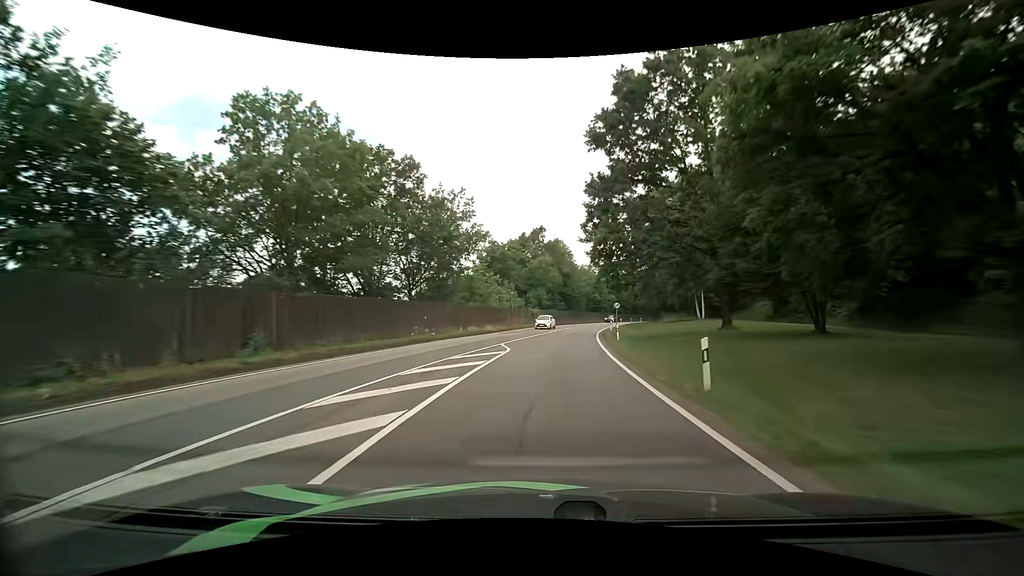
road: primary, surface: asphalt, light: Day
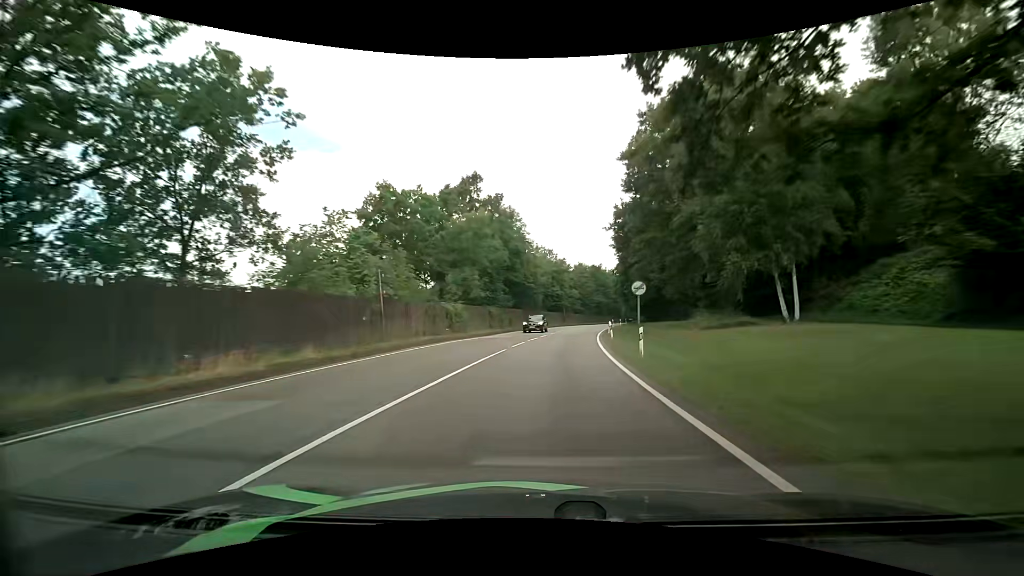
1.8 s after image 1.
(+1.8, +32.2) m; +6°
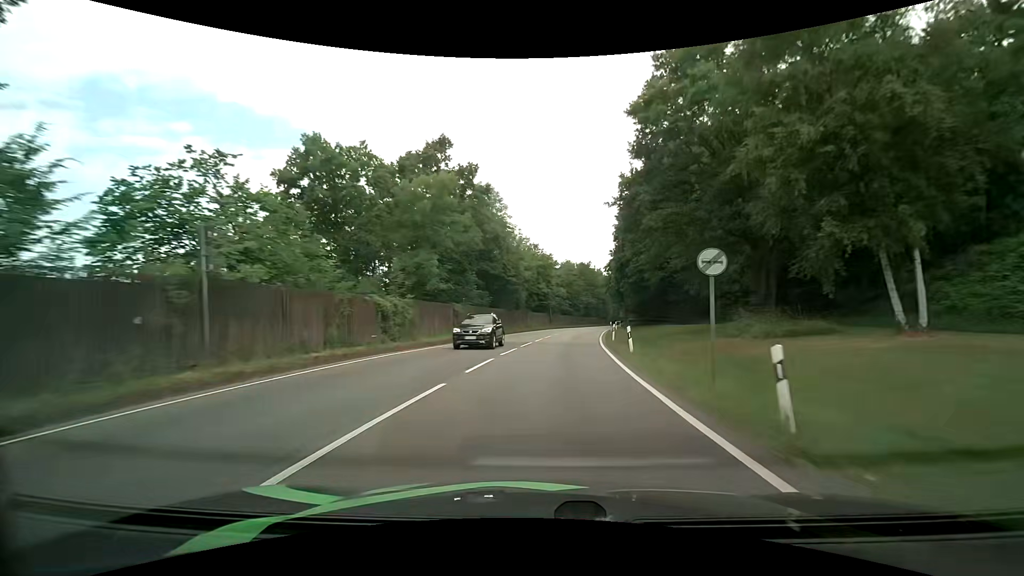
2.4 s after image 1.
(+0.2, +10.7) m; +2°
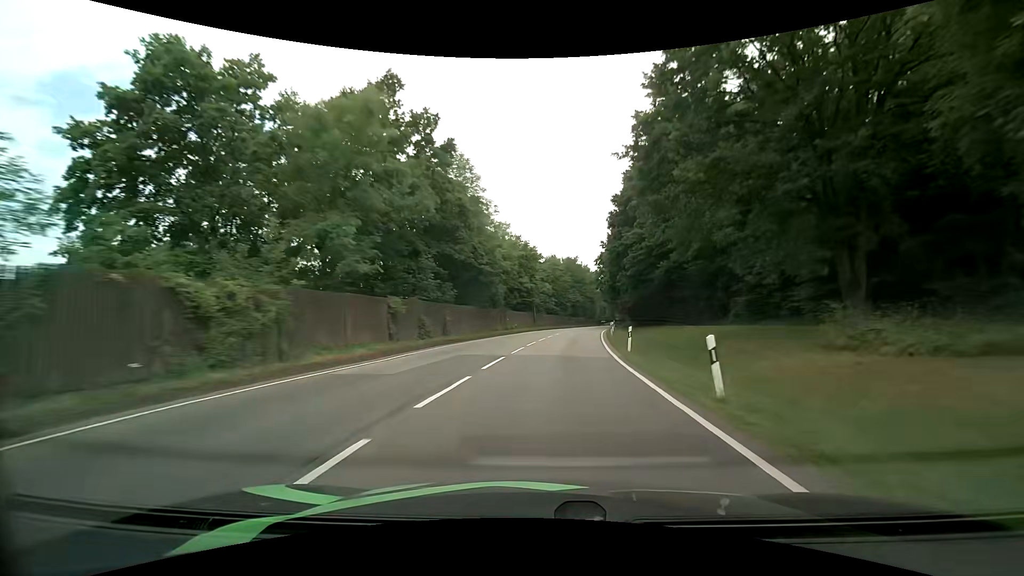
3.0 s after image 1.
(+0.2, +10.7) m; +2°
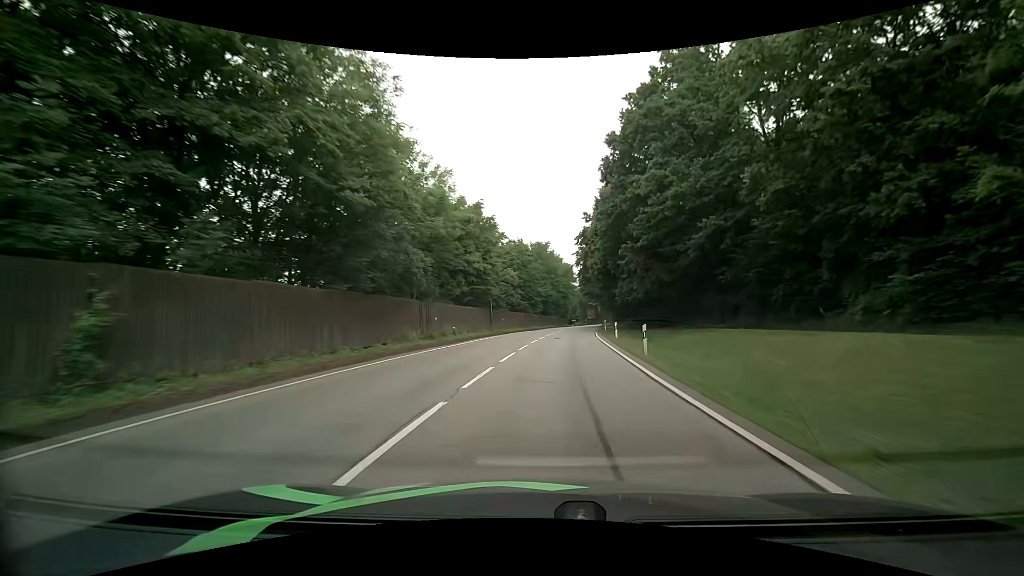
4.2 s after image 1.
(+0.5, +21.3) m; +3°
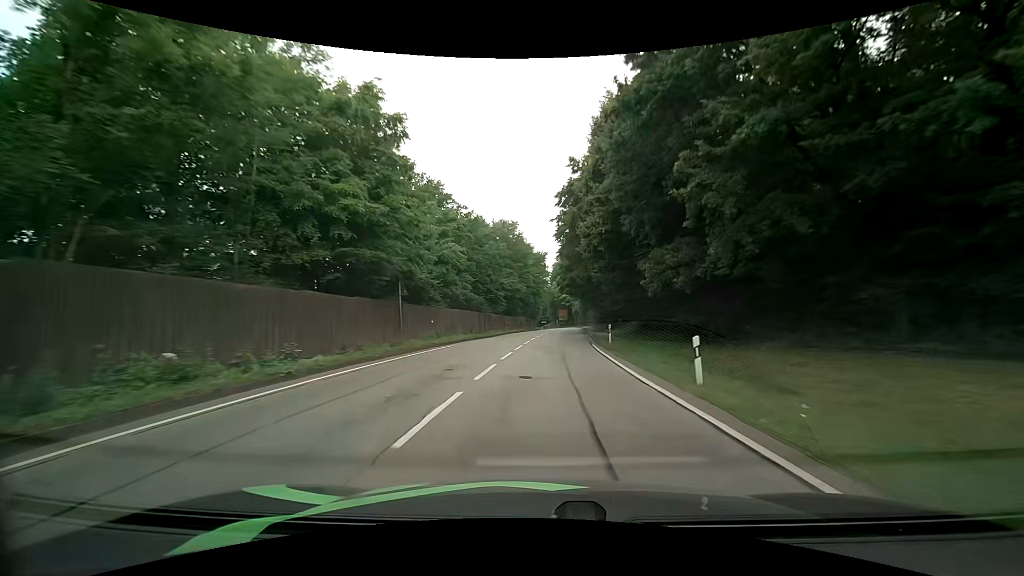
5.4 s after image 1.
(+0.8, +21.1) m; +4°
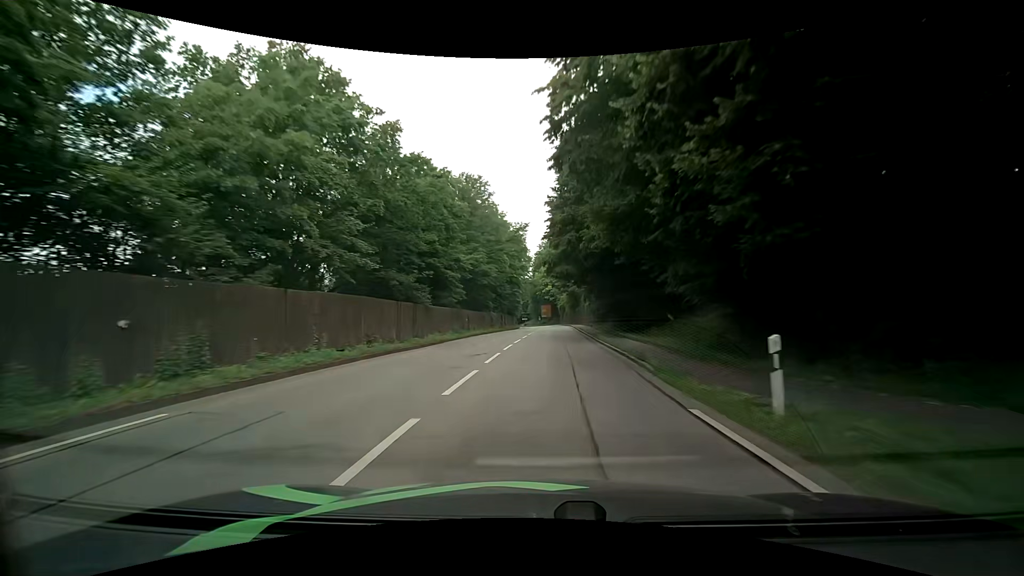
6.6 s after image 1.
(+0.3, +20.5) m; +2°
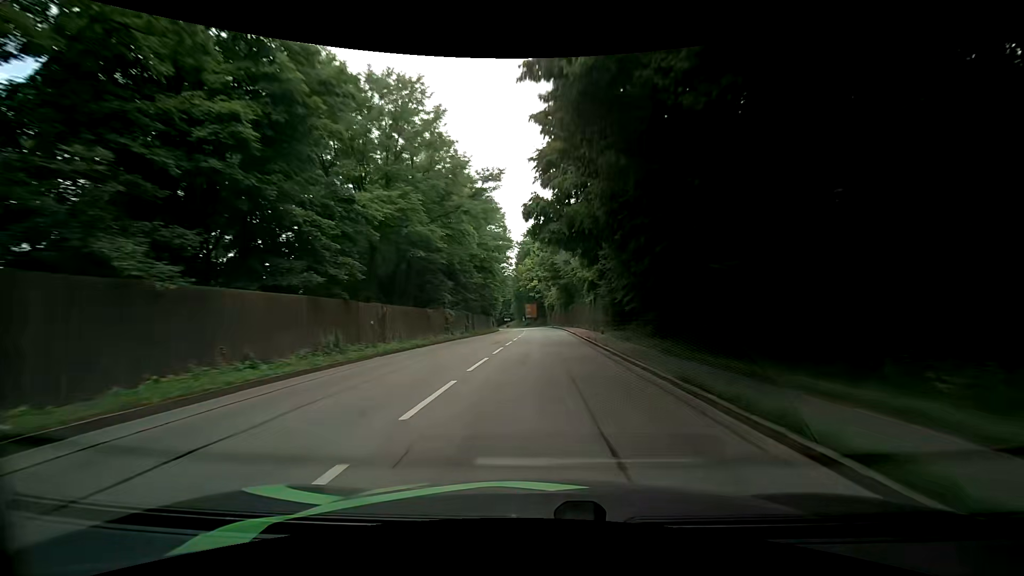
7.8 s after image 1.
(+0.3, +20.0) m; +2°
(0, +10) (0, +20) (0, +30) (0, +40) (0, +50) (0, +60) (0, +70) (-1, +80) (-1, +90) (-2, +100) m
